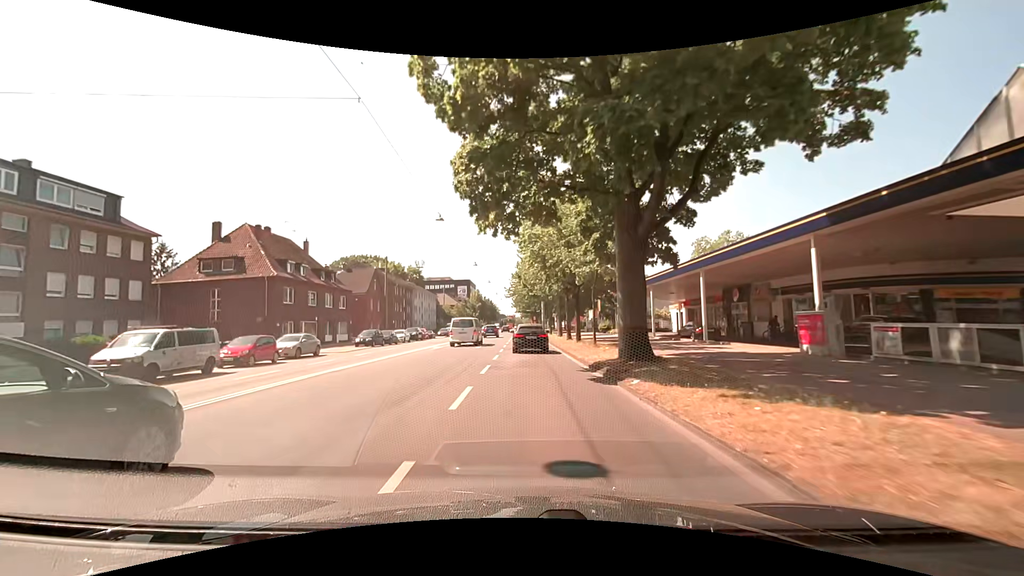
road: primary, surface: asphalt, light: Day
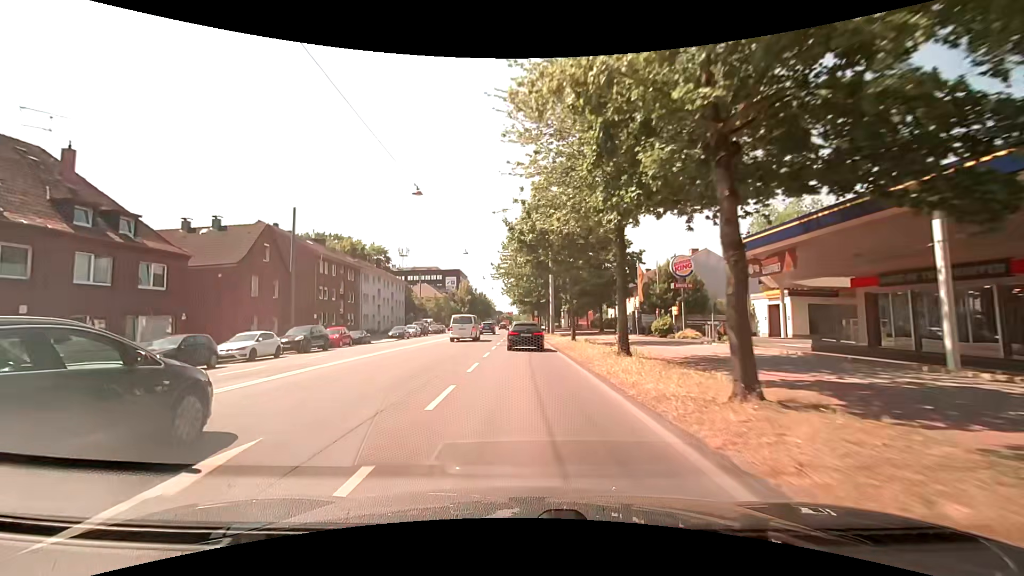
(+0.3, +30.3) m; 0°
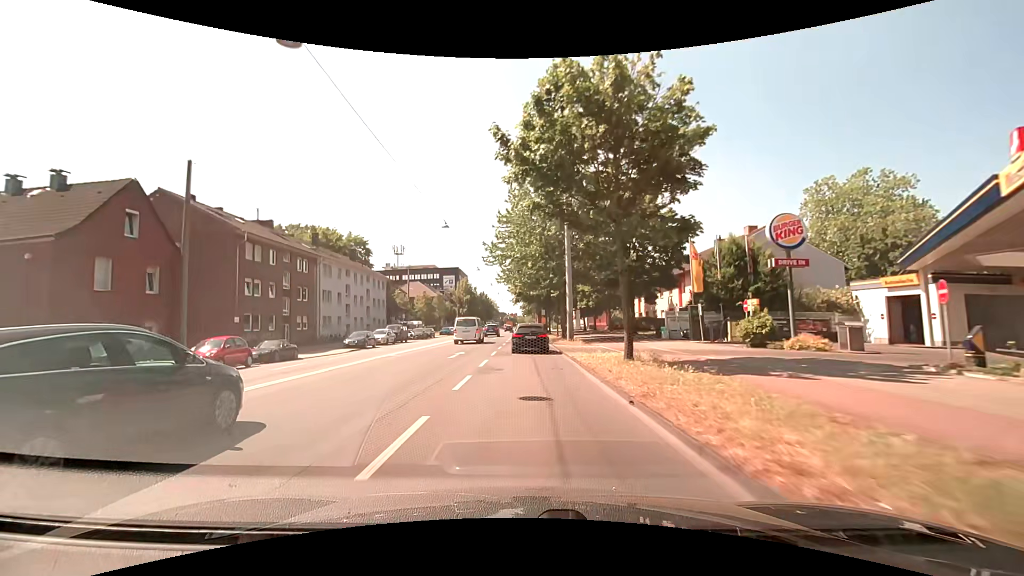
(+0.1, +15.2) m; +1°
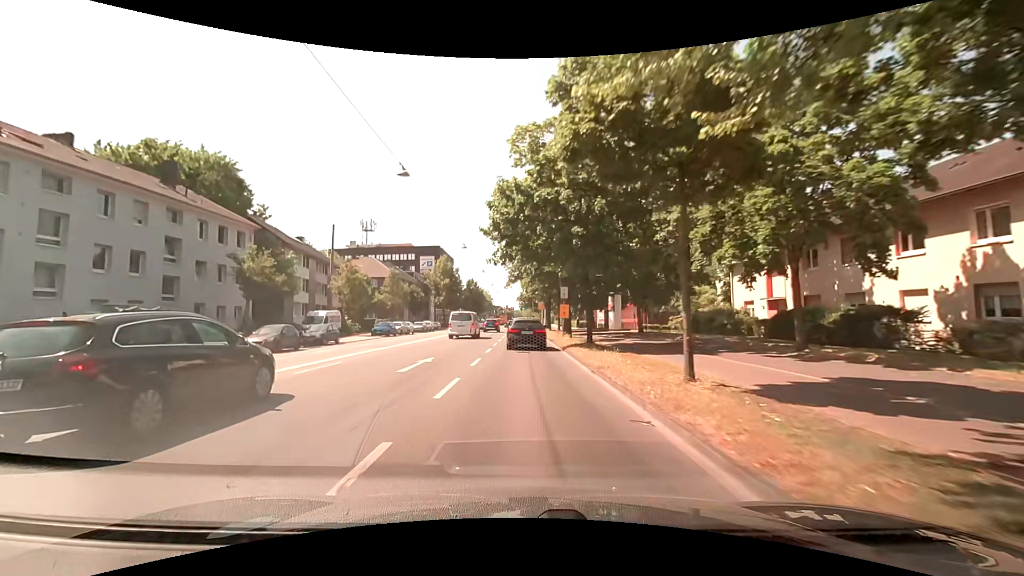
(-0.6, +38.1) m; -1°
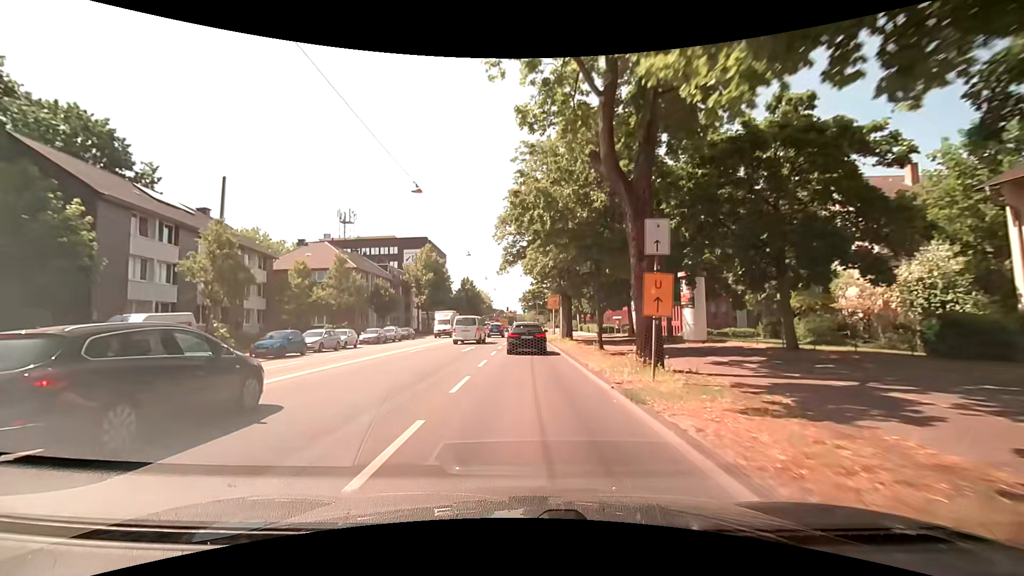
(+0.2, +22.2) m; -1°
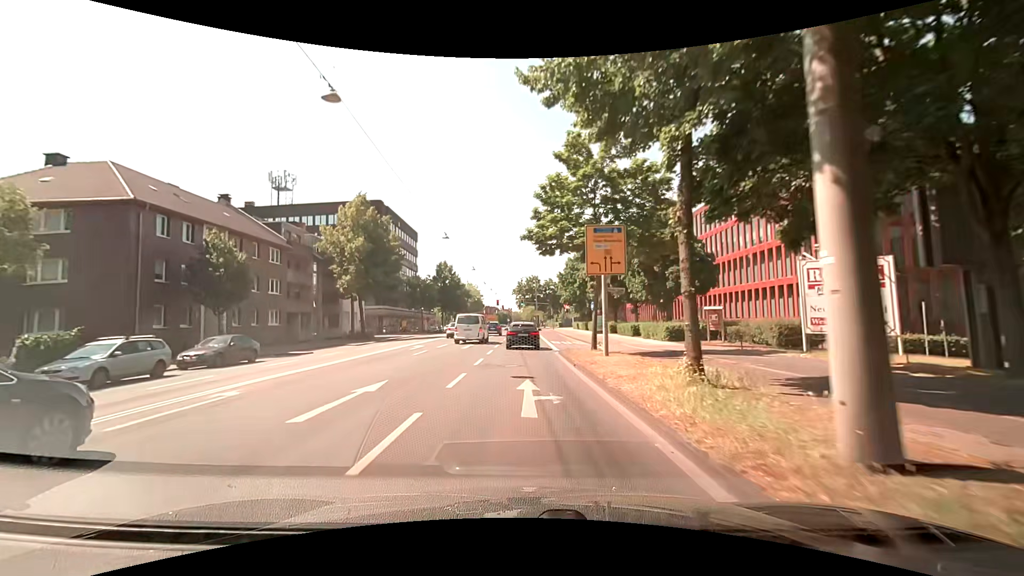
(+0.6, +35.4) m; +2°
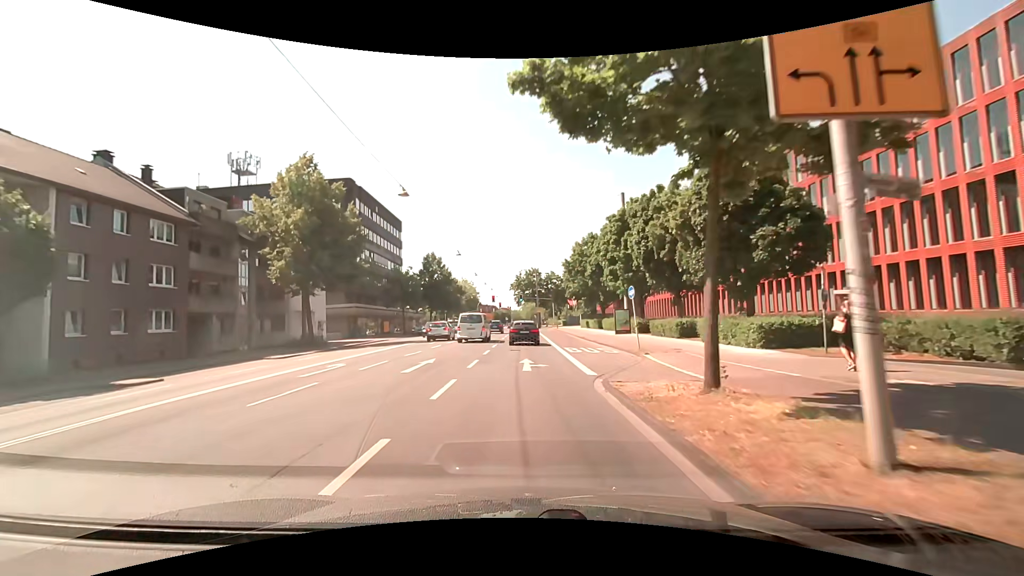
(0.0, +13.6) m; 0°
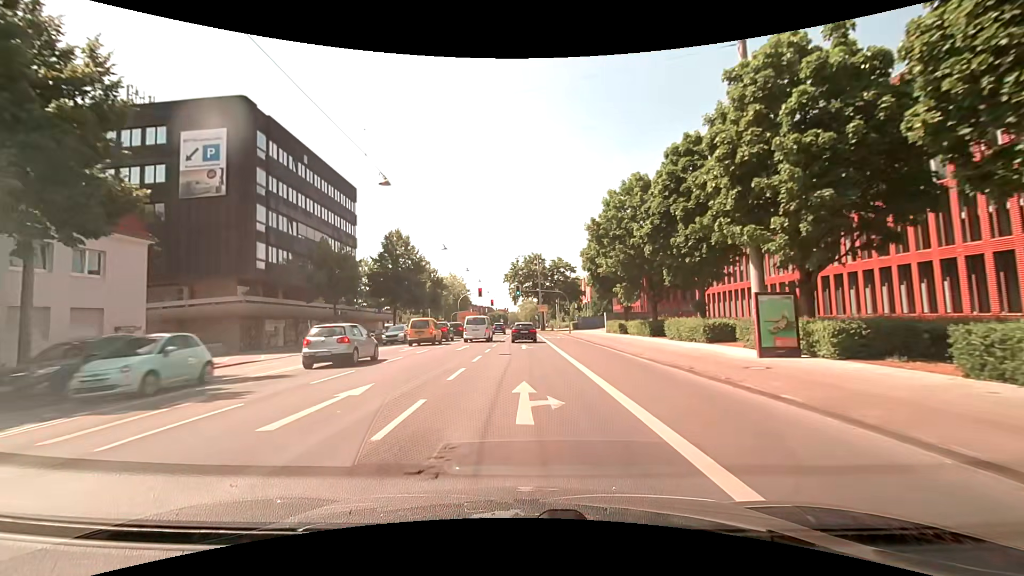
(-0.3, +27.1) m; -1°
(0, +10) (0, +20) (0, +30) (0, +40) (0, +50) (0, +60) (0, +70) (0, +80) (0, +90) (0, +100) m
